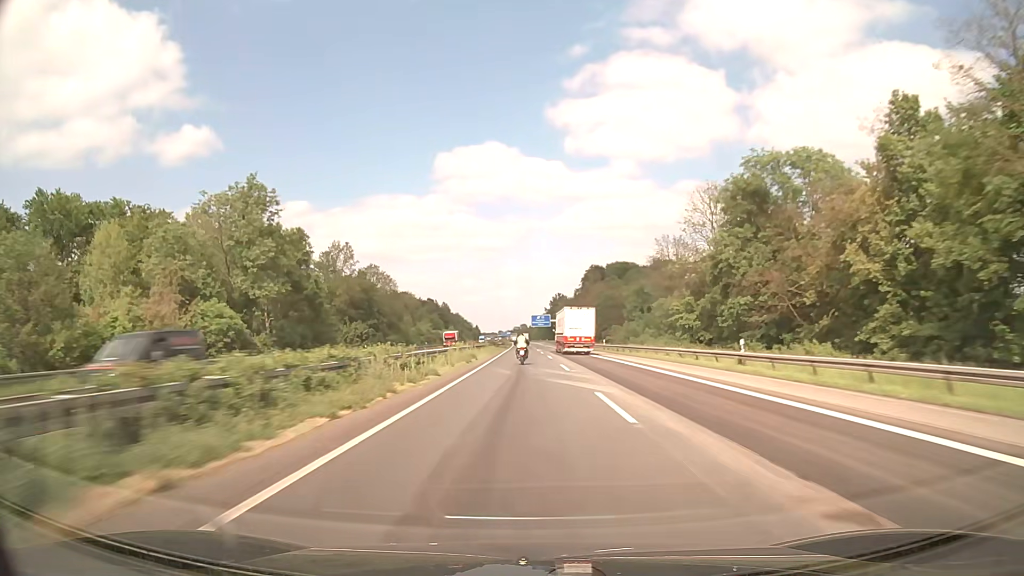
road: motorway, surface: asphalt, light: Day
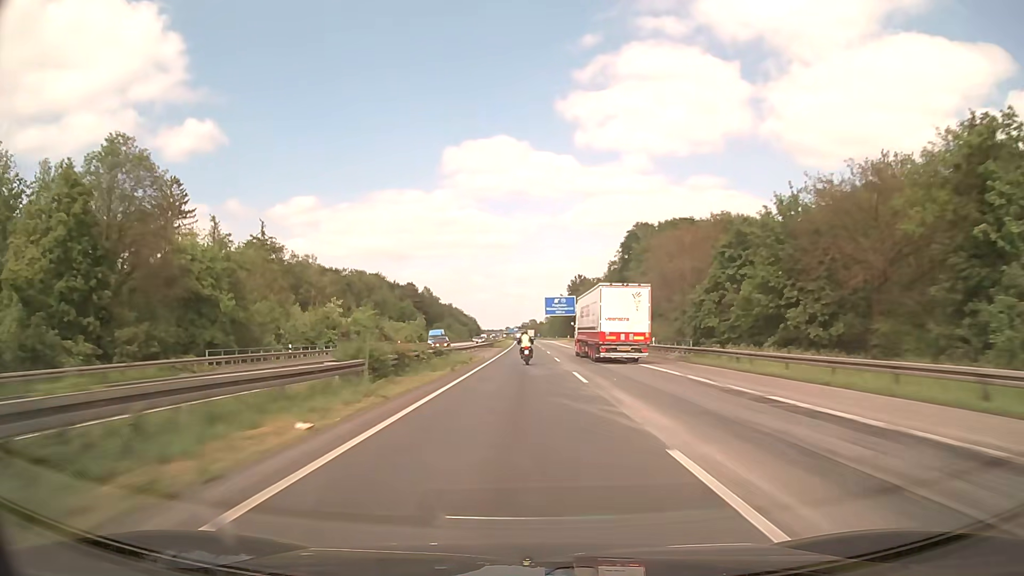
(-0.5, +81.5) m; -1°
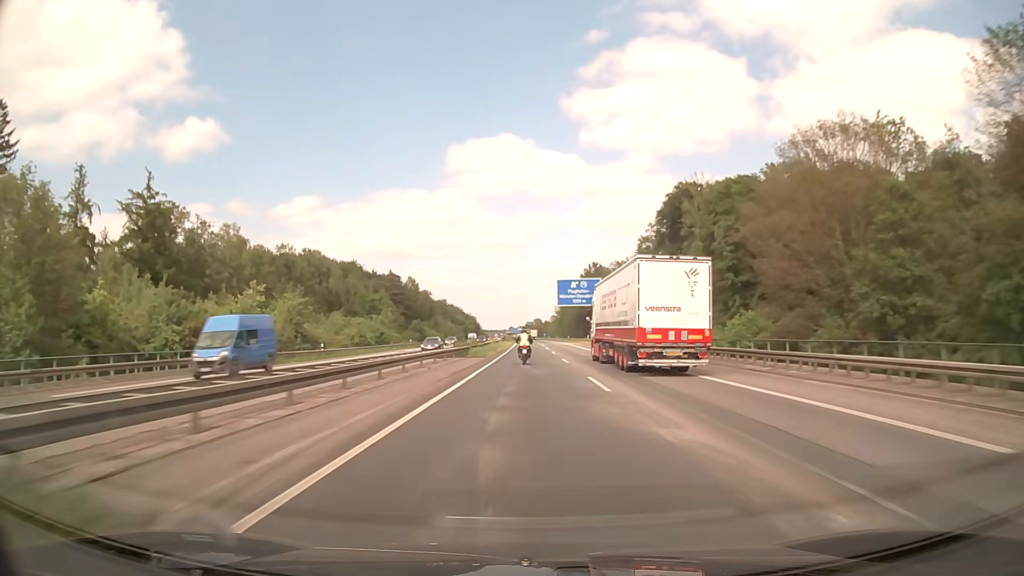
(-0.2, +40.2) m; 0°
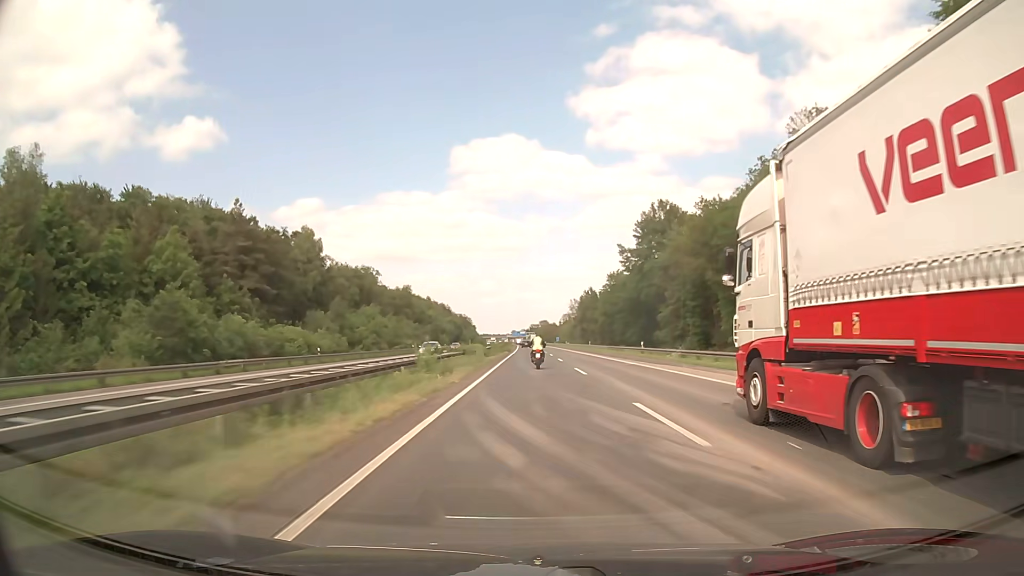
(-0.4, +99.1) m; 0°
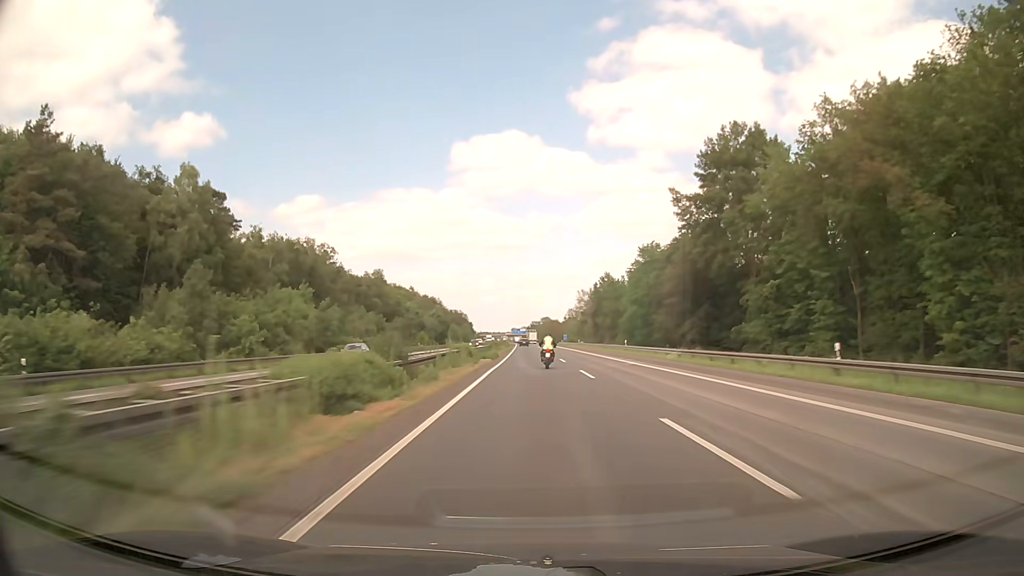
(0.0, +39.3) m; 0°
